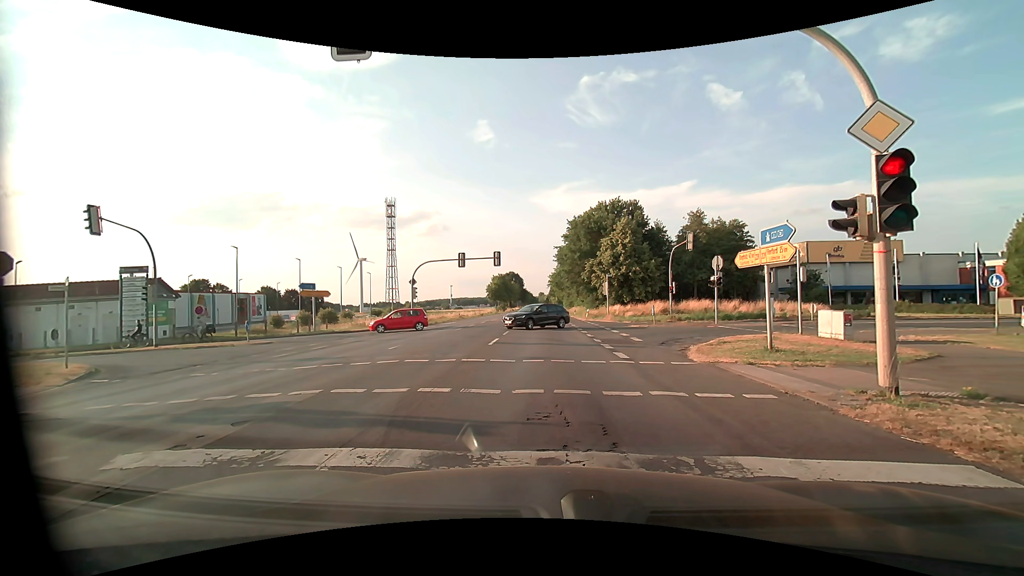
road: primary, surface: asphalt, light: Day
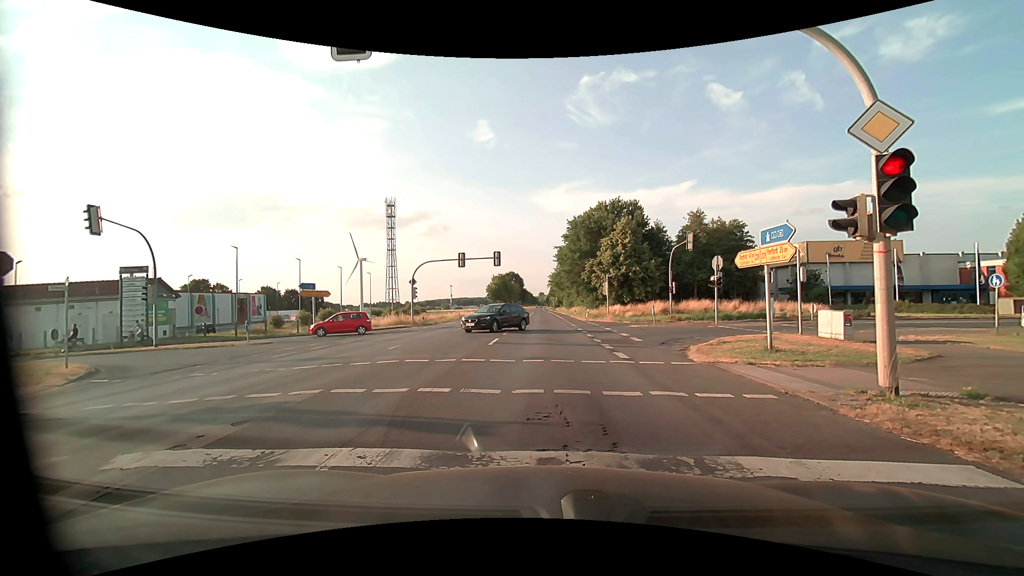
(0.0, 0.0) m; 0°
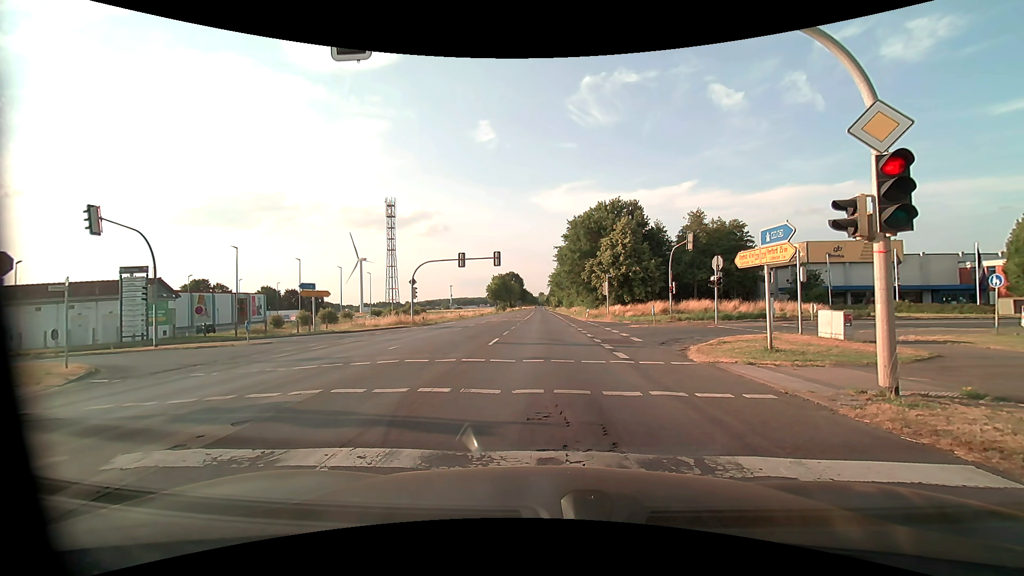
(0.0, 0.0) m; 0°
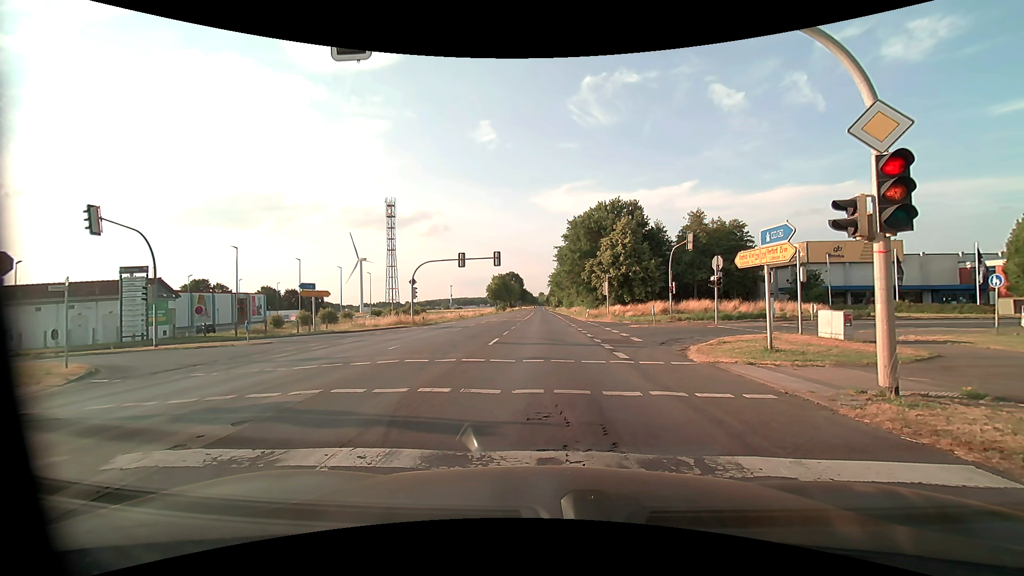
(0.0, 0.0) m; 0°
(0, +10) (+1, +20) (+7, +28) (+16, +32) (+26, +35) (+36, +36) (+45, +38) (+55, +40) (+65, +42) (+75, +43) m
